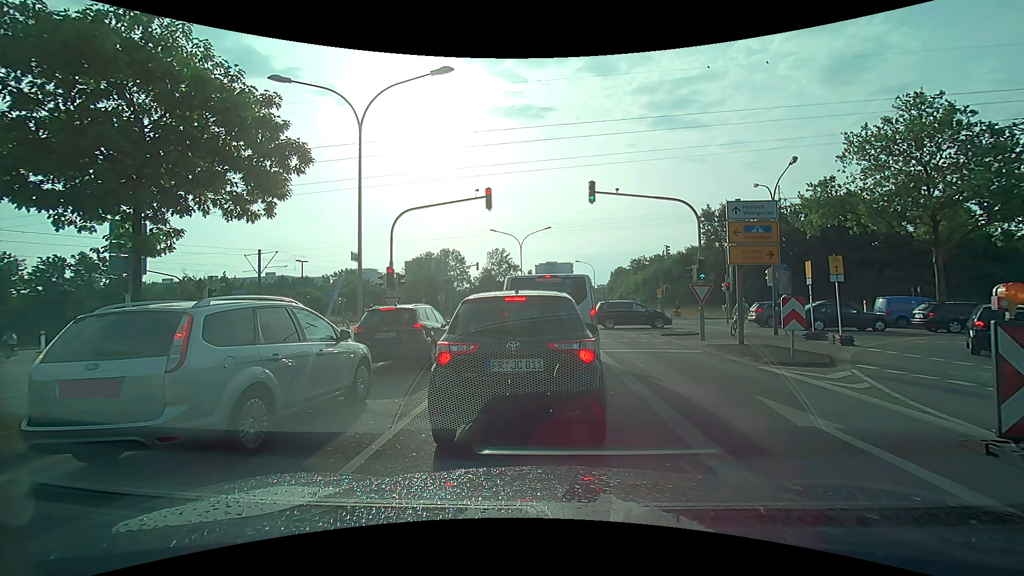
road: secondary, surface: asphalt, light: Day
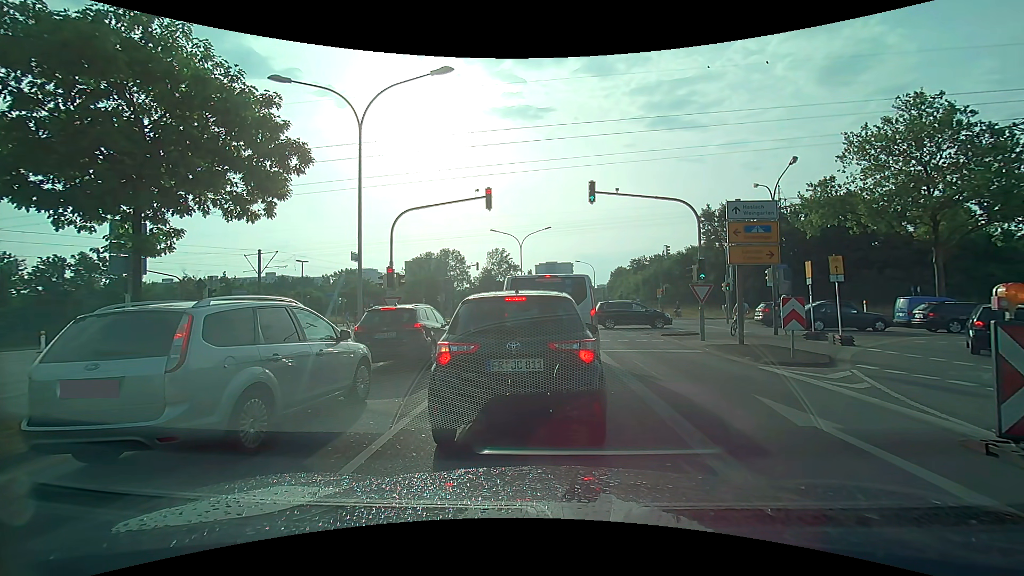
(0.0, 0.0) m; 0°
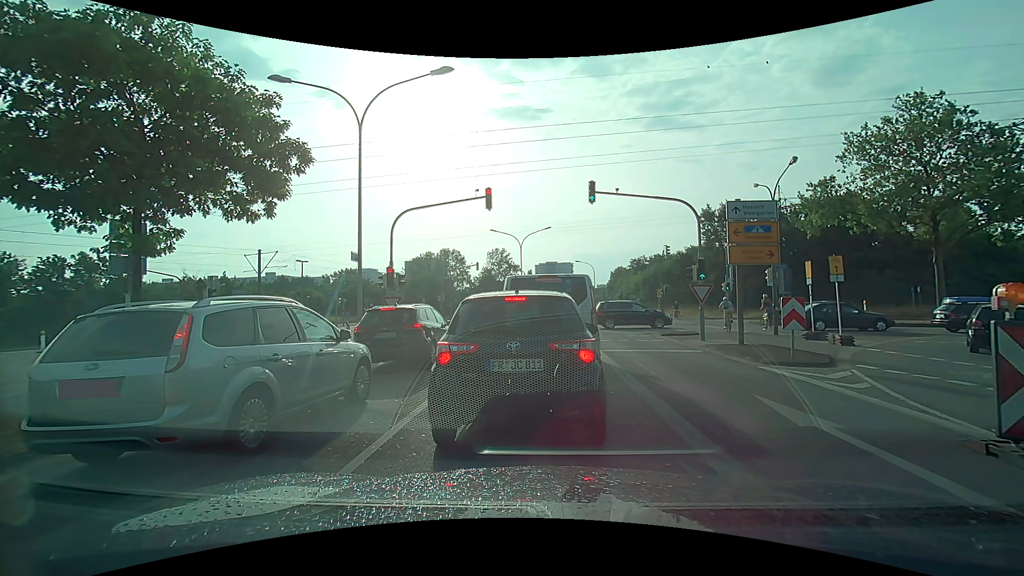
(0.0, 0.0) m; 0°
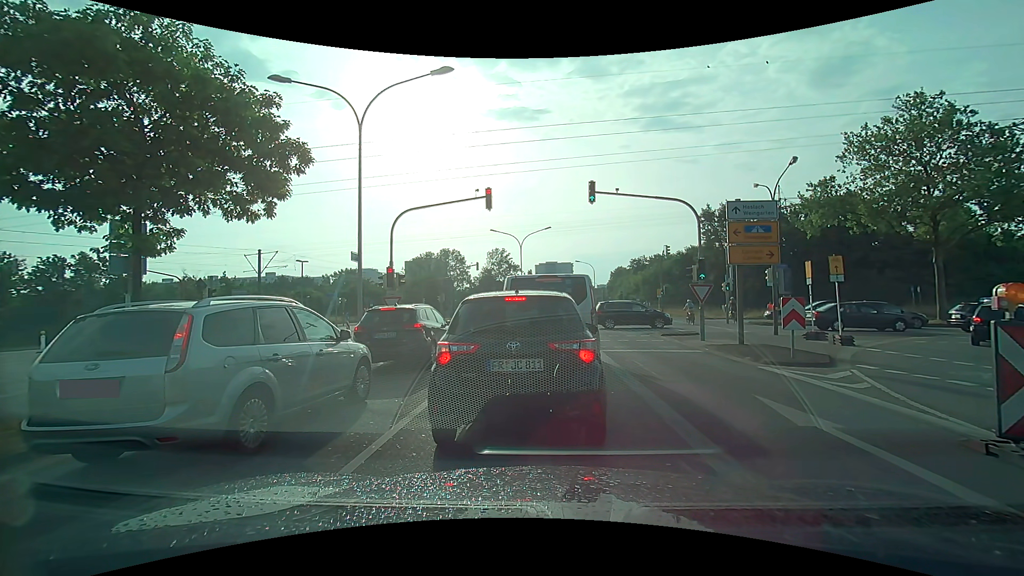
(0.0, 0.0) m; 0°
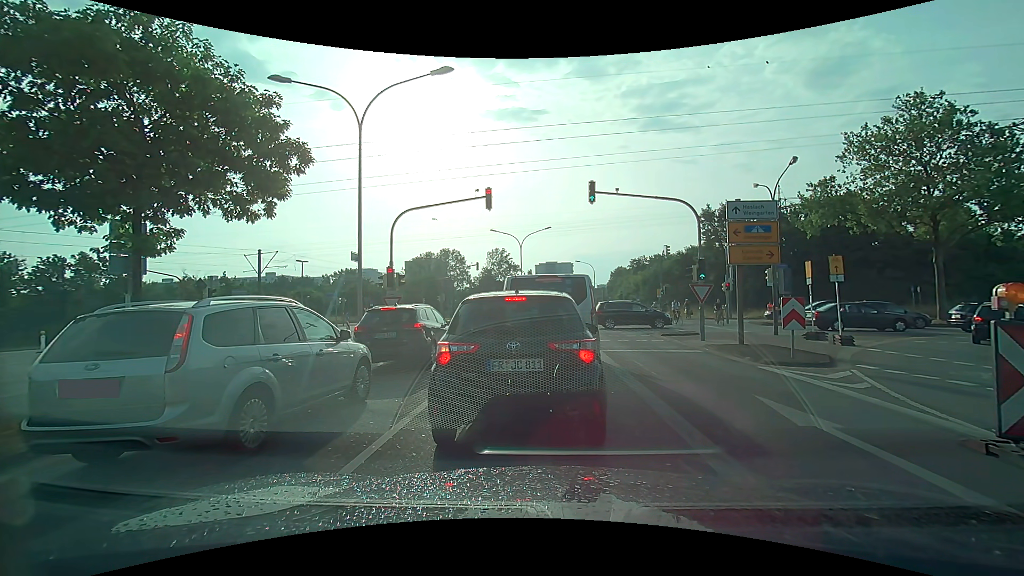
(0.0, 0.0) m; 0°
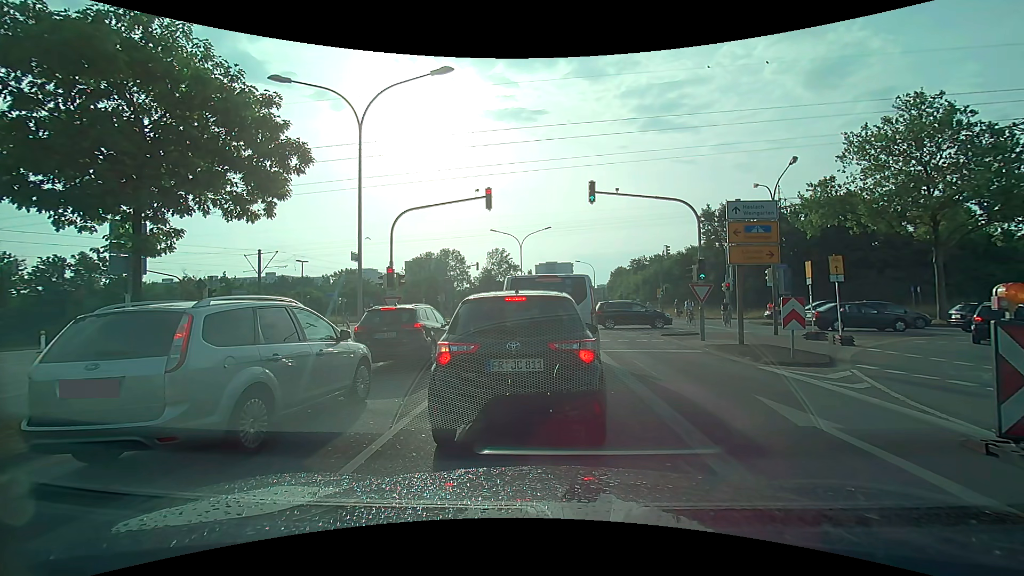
(0.0, 0.0) m; 0°
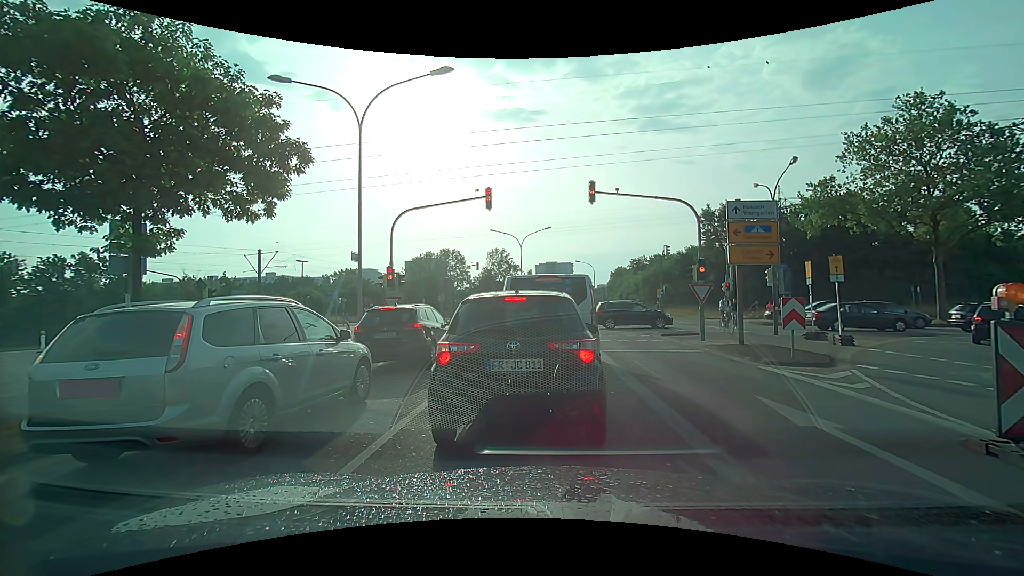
(0.0, 0.0) m; 0°
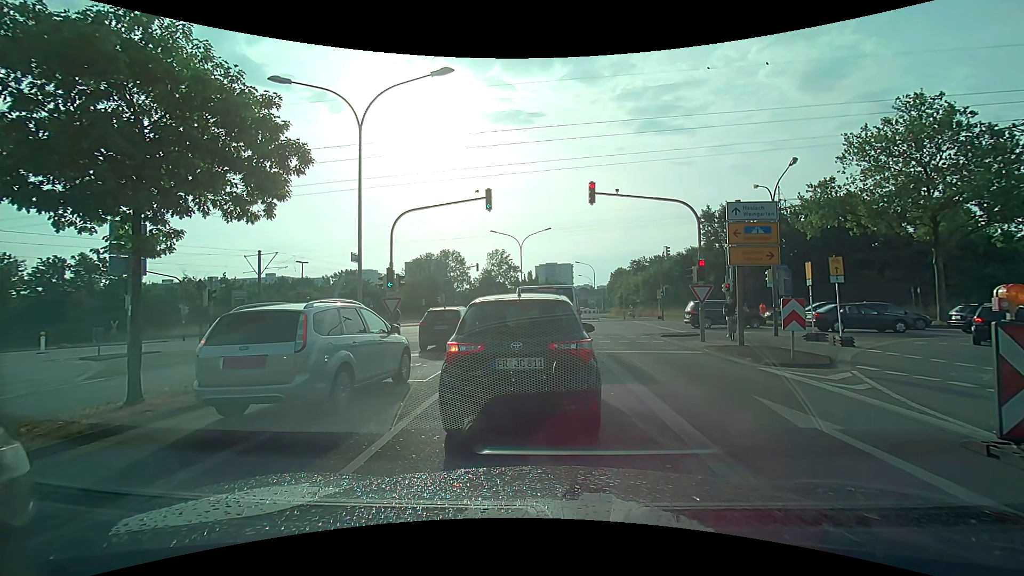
(0.0, 0.0) m; 0°
(0, +10) (+1, +20) (+1, +30) (-2, +40) (-8, +48) (-17, +51) (-27, +52) (-37, +53) (-47, +54) (-57, +55) m
